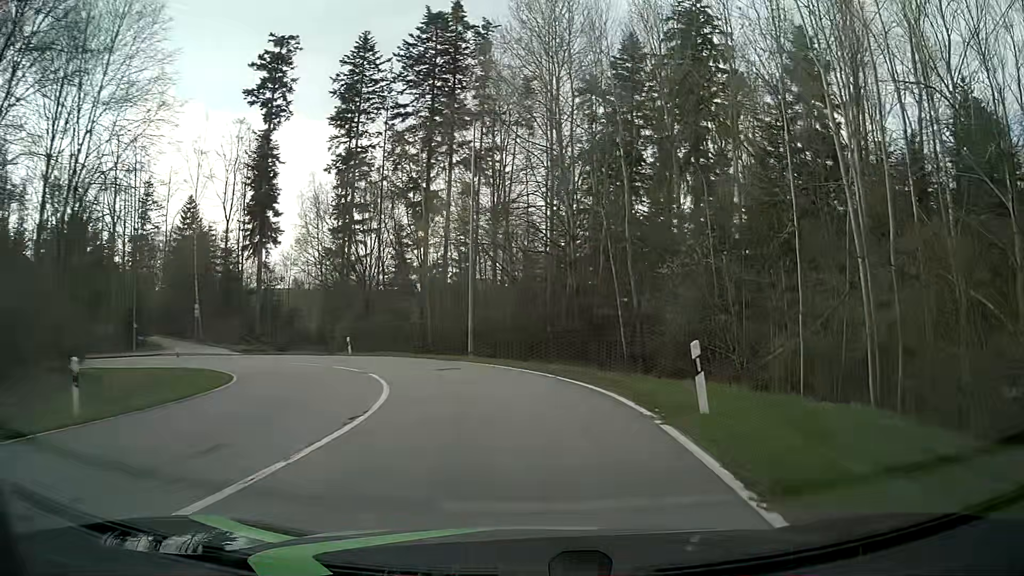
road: tertiary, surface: asphalt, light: Day
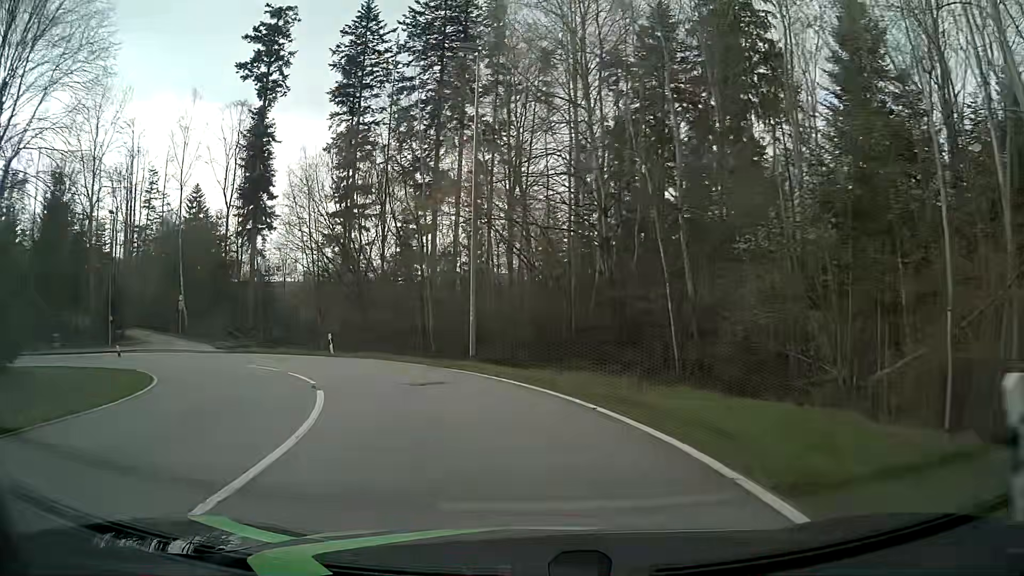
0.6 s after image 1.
(0.0, +6.6) m; -1°
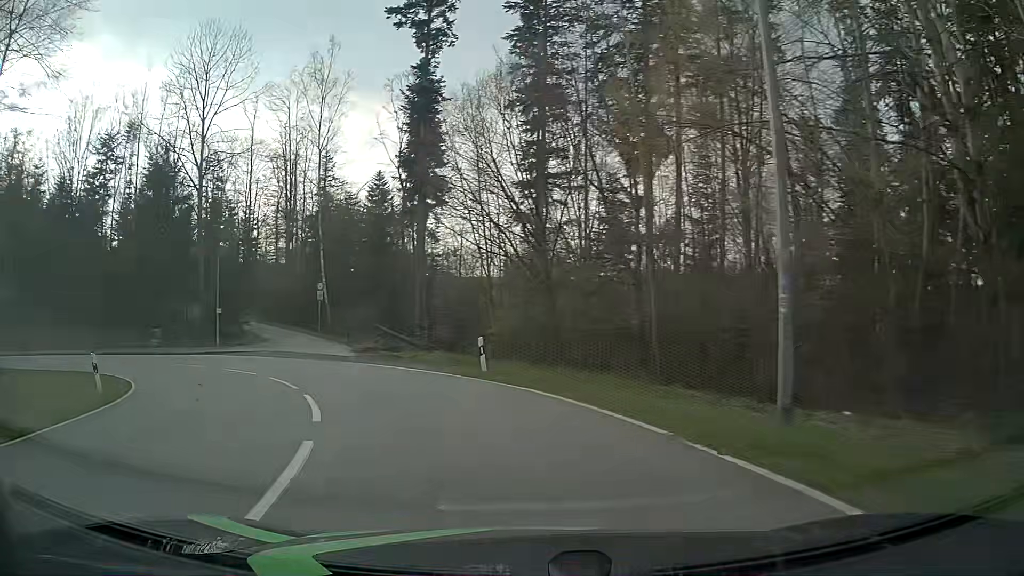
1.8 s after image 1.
(-1.9, +12.6) m; -18°
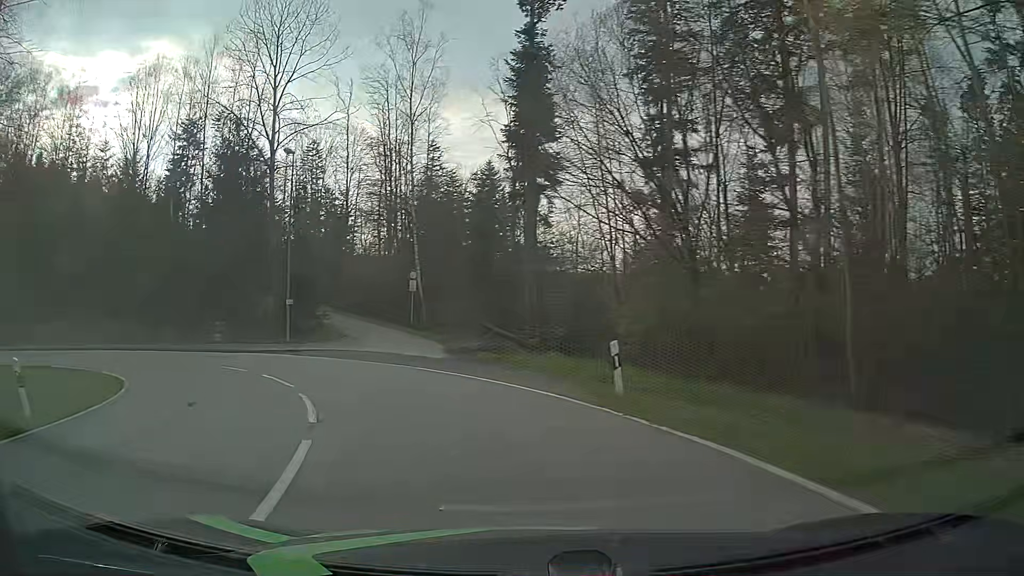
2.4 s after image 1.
(-0.5, +6.4) m; -10°
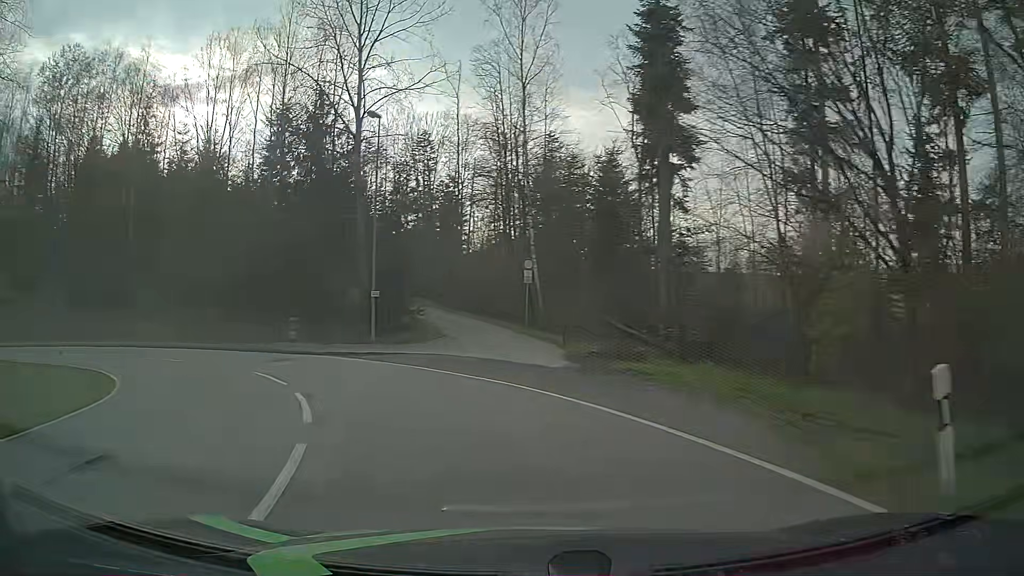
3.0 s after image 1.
(-0.5, +6.5) m; -8°
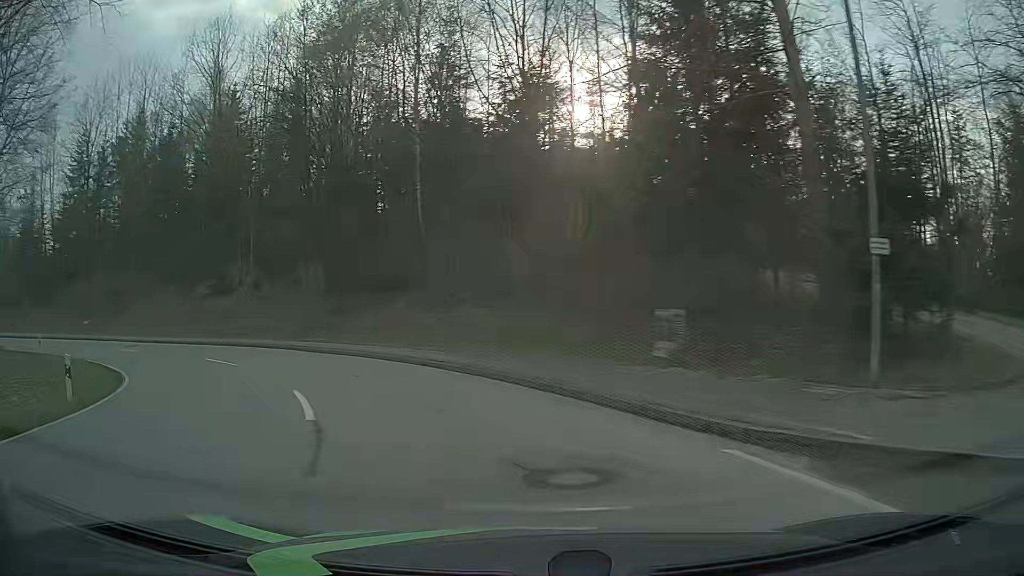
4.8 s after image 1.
(-5.6, +18.4) m; -34°
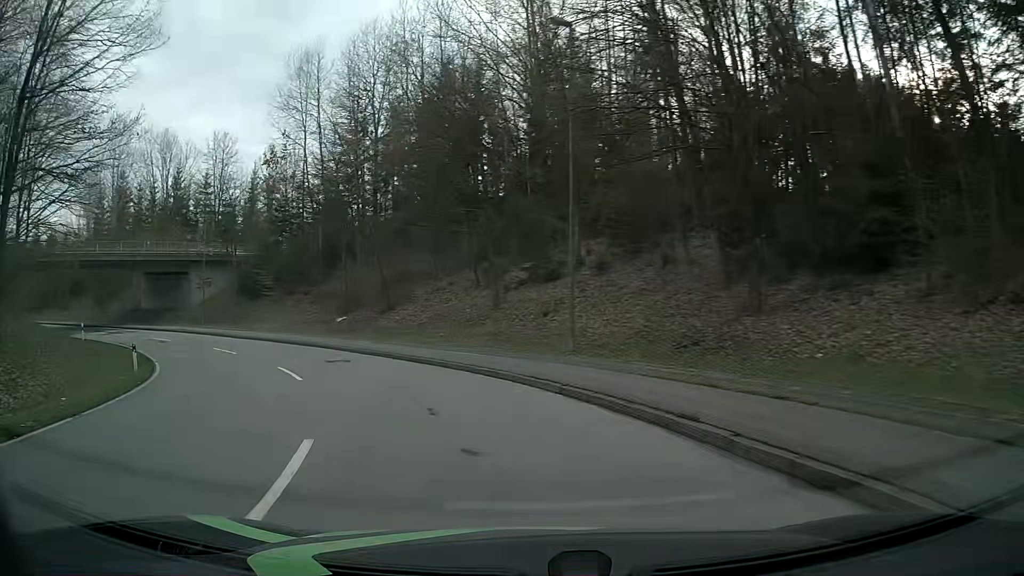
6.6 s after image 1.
(-5.7, +18.8) m; -33°
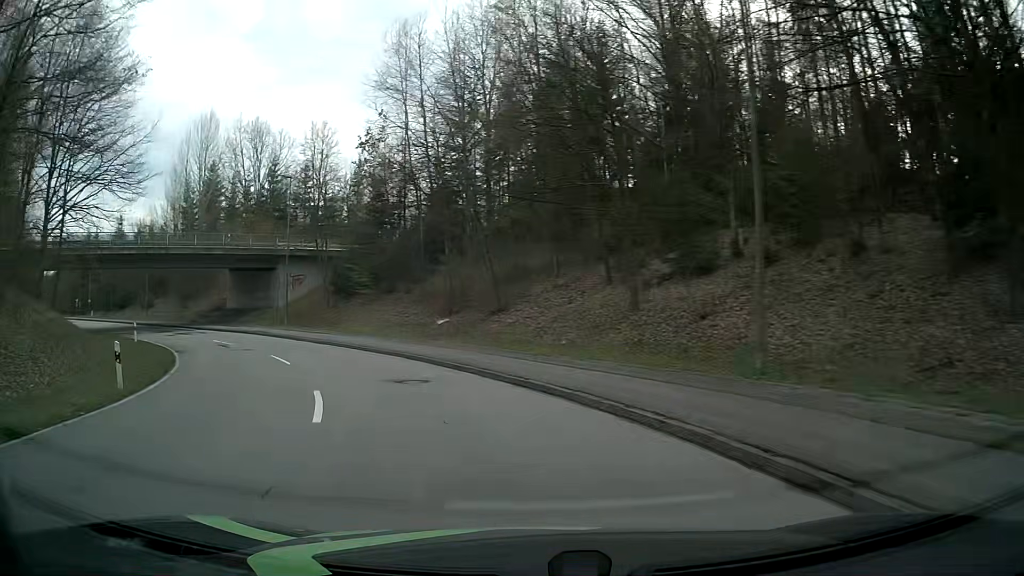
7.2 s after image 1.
(-0.6, +6.8) m; -11°
(-1, +10) (-5, +19) (-10, +28) (-16, +36) (-23, +42) (-31, +49) (-39, +55) (-47, +61) (-55, +67) (-63, +73) m
